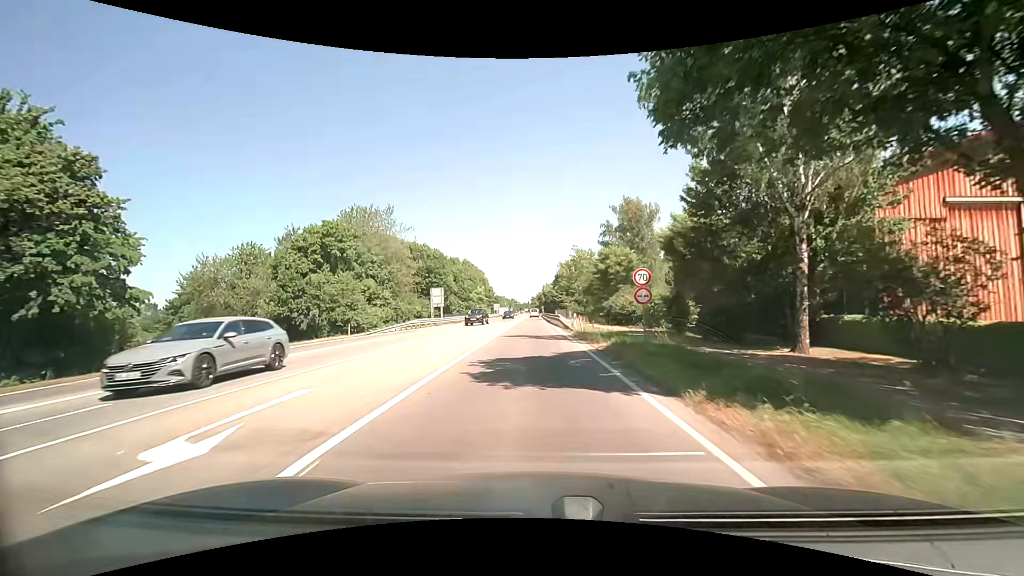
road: secondary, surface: asphalt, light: Day
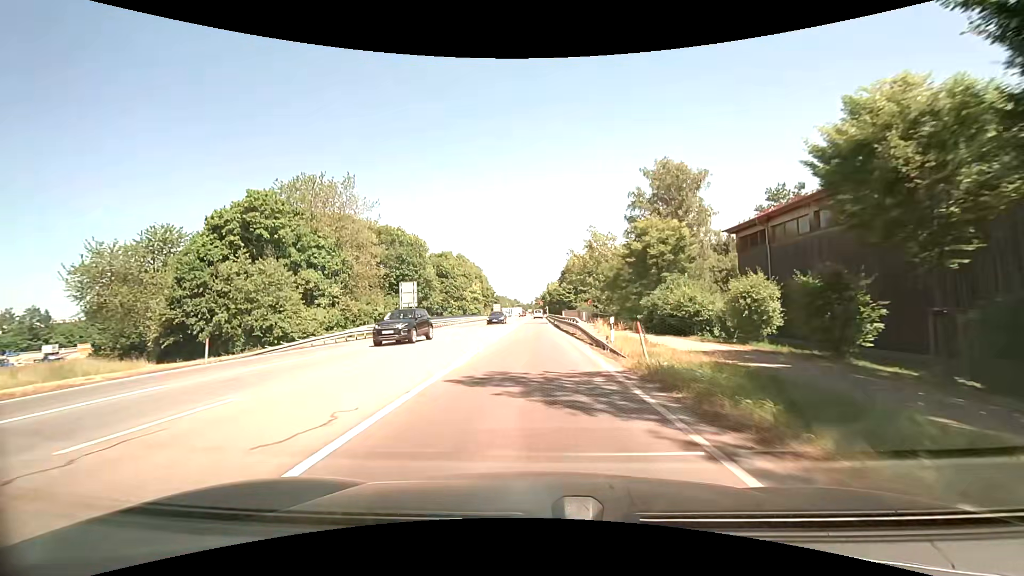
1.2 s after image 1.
(-0.1, +16.2) m; -1°
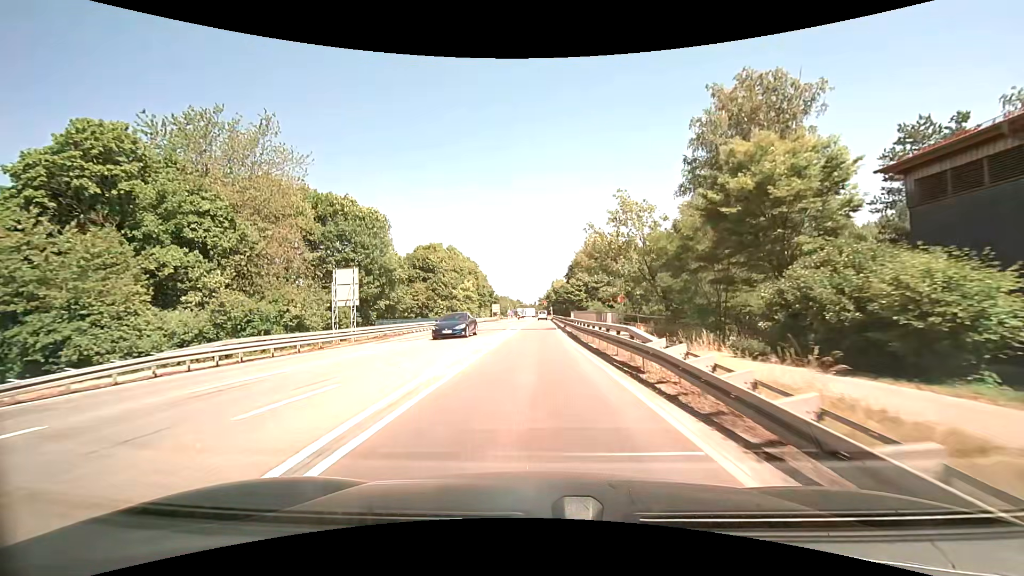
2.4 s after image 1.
(0.0, +16.8) m; 0°
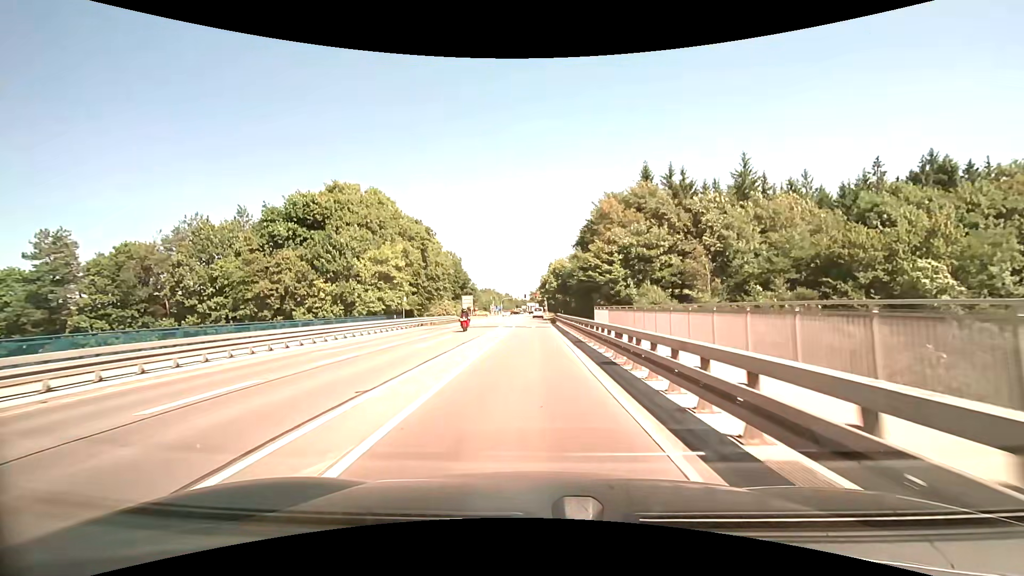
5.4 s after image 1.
(+0.3, +45.6) m; +1°
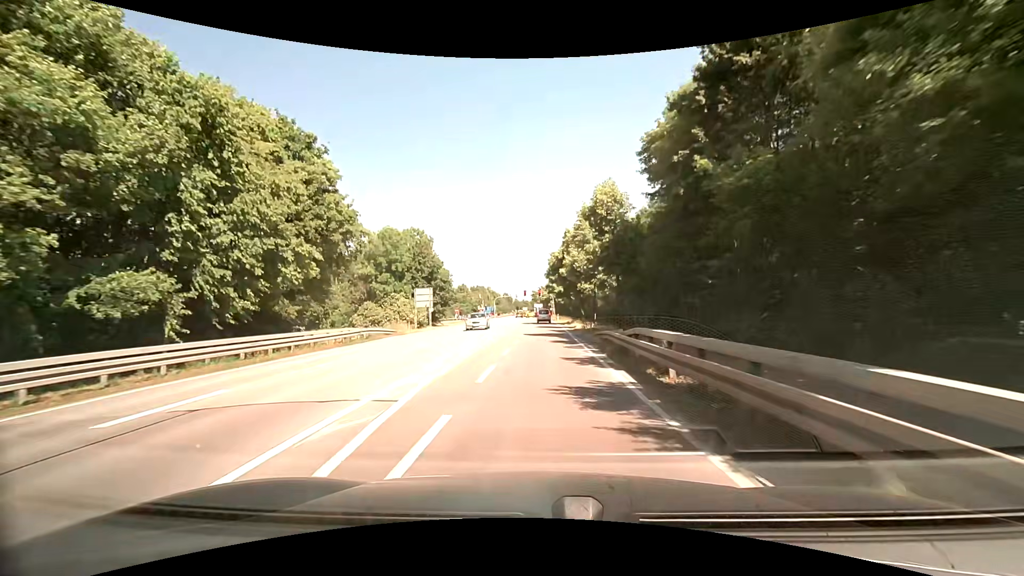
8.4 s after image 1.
(-0.4, +42.5) m; 0°
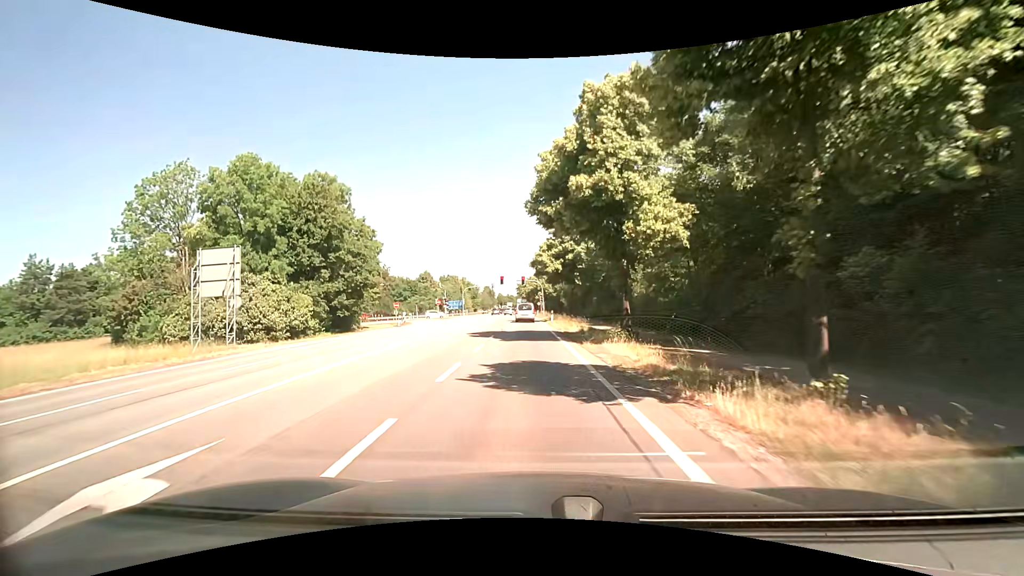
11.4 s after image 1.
(+0.6, +35.8) m; +1°
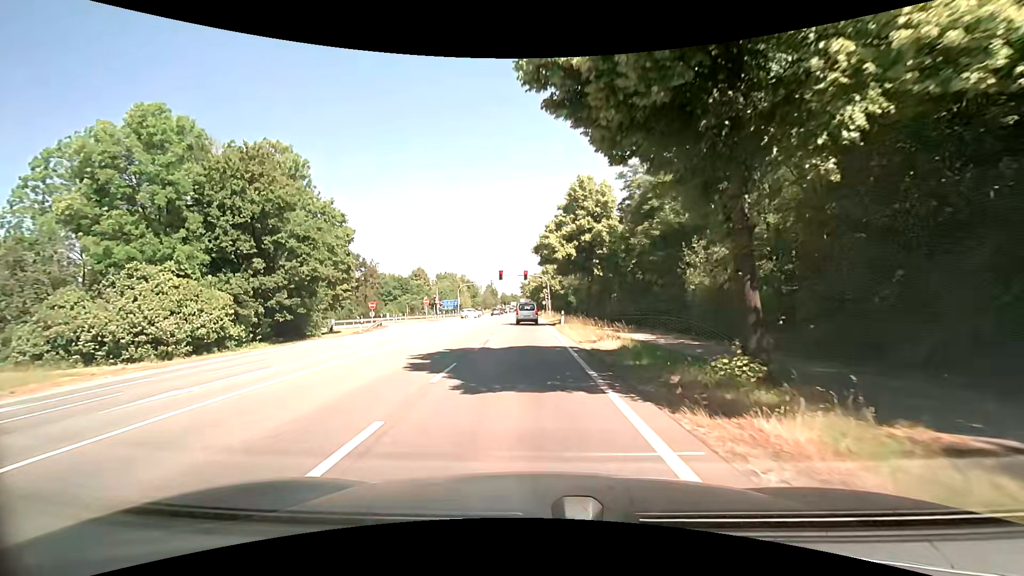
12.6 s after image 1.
(-0.1, +12.0) m; -1°
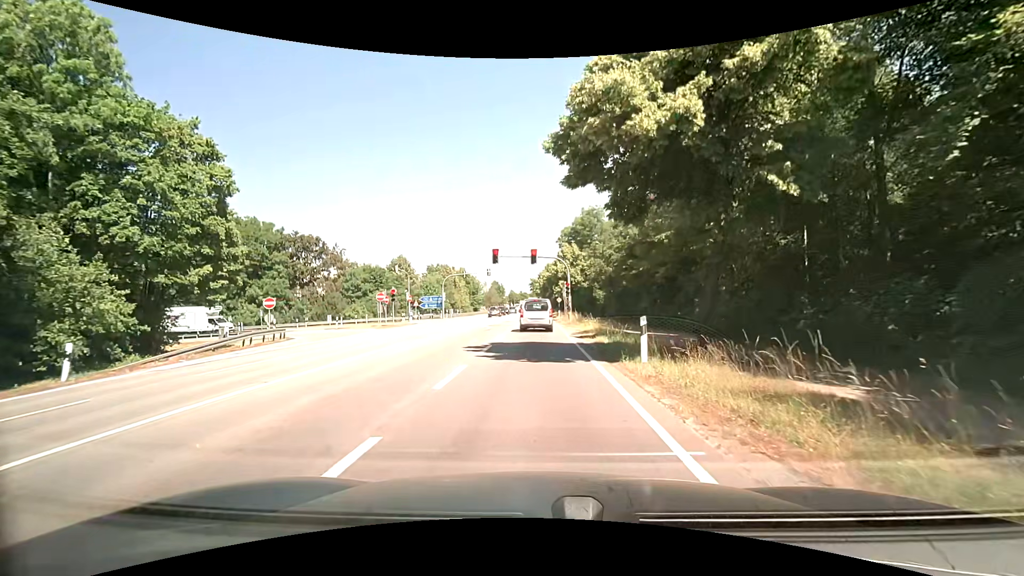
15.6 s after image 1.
(-0.3, +24.4) m; -1°
(0, +10) (0, +20) (0, +30) (0, +40) (0, +50) (0, +60) (0, +70) (0, +80) (0, +90) (0, +100) m
